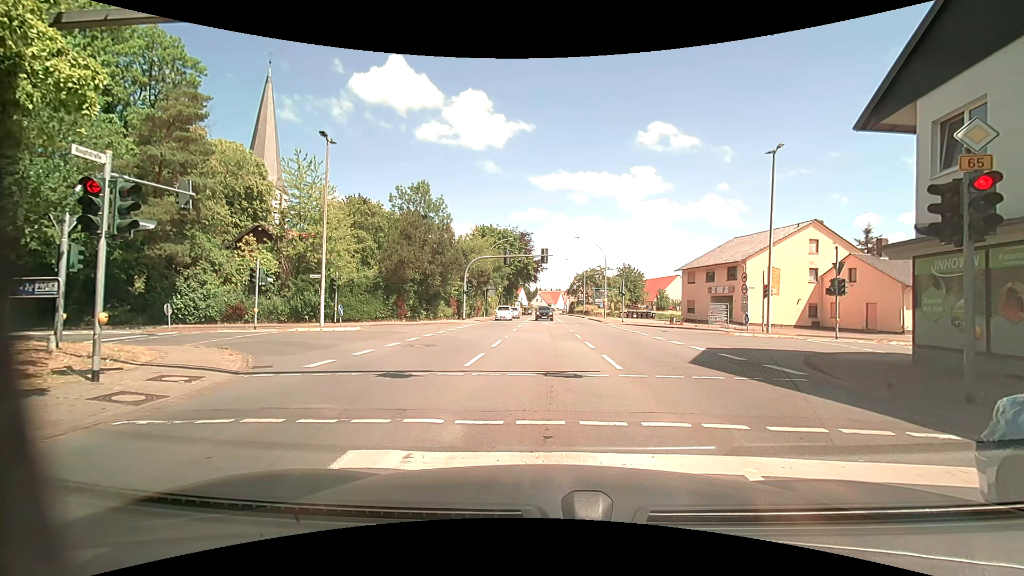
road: primary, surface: asphalt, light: Day
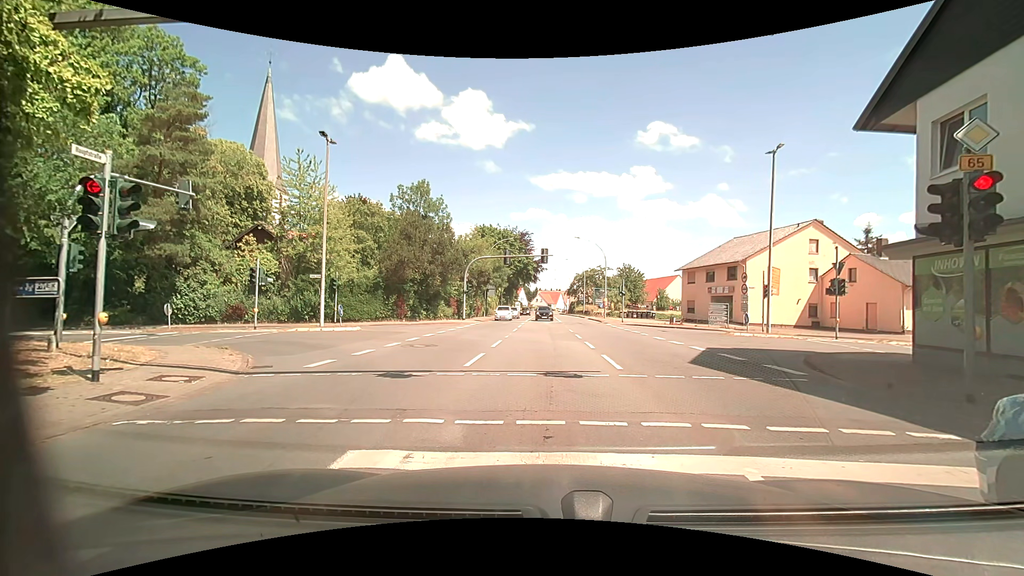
(0.0, 0.0) m; 0°
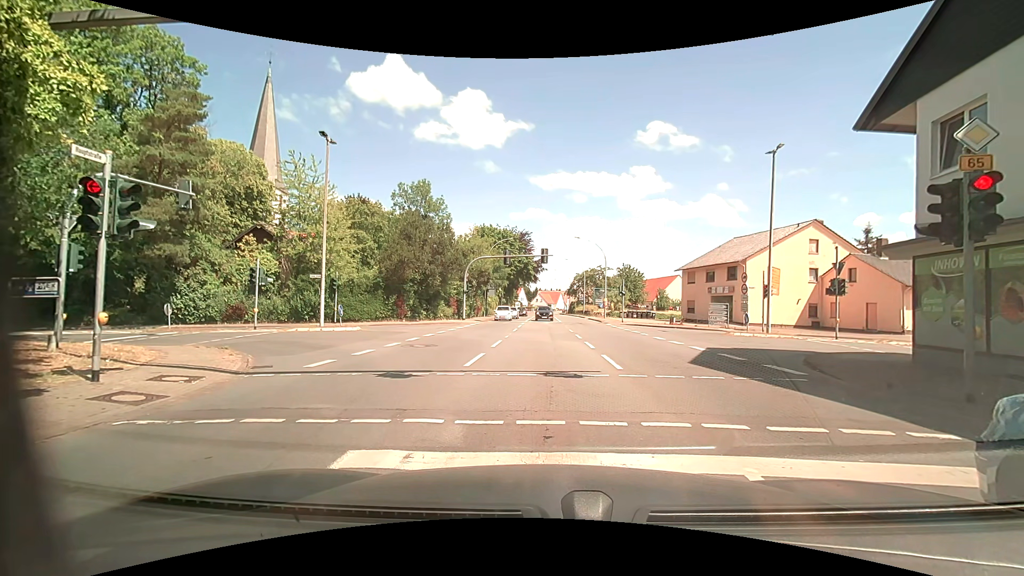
(0.0, 0.0) m; 0°
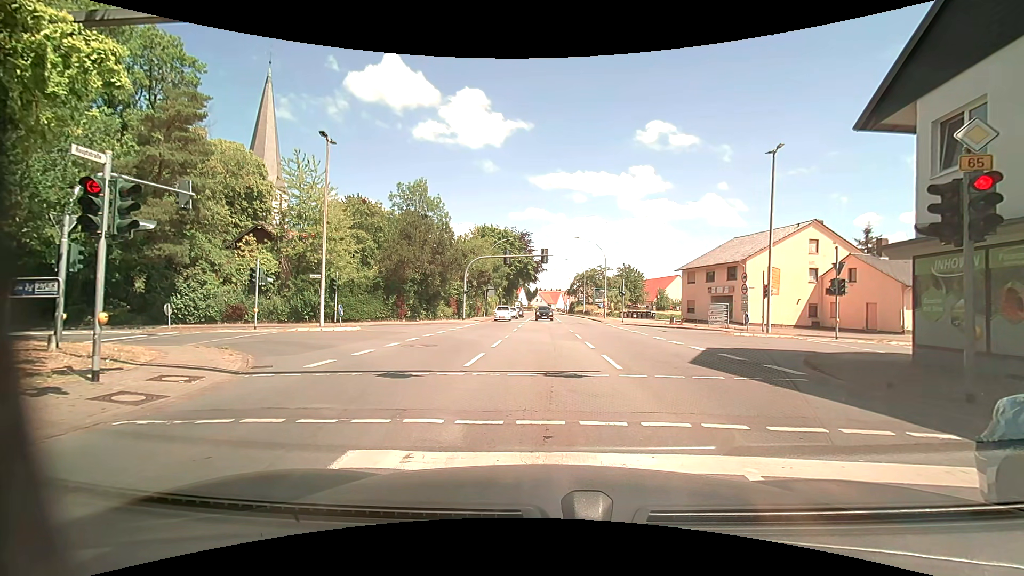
(0.0, 0.0) m; 0°
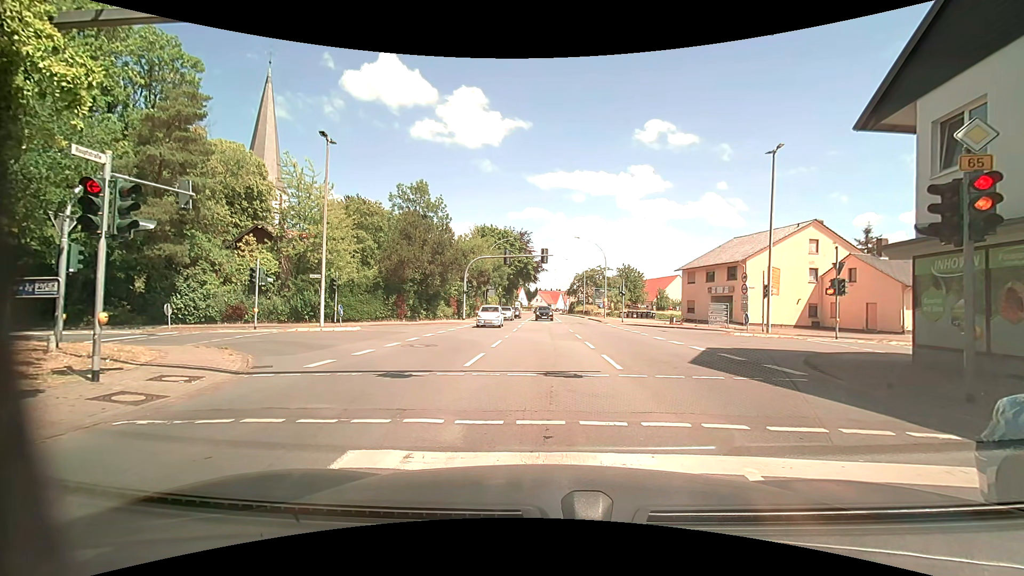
(0.0, 0.0) m; 0°
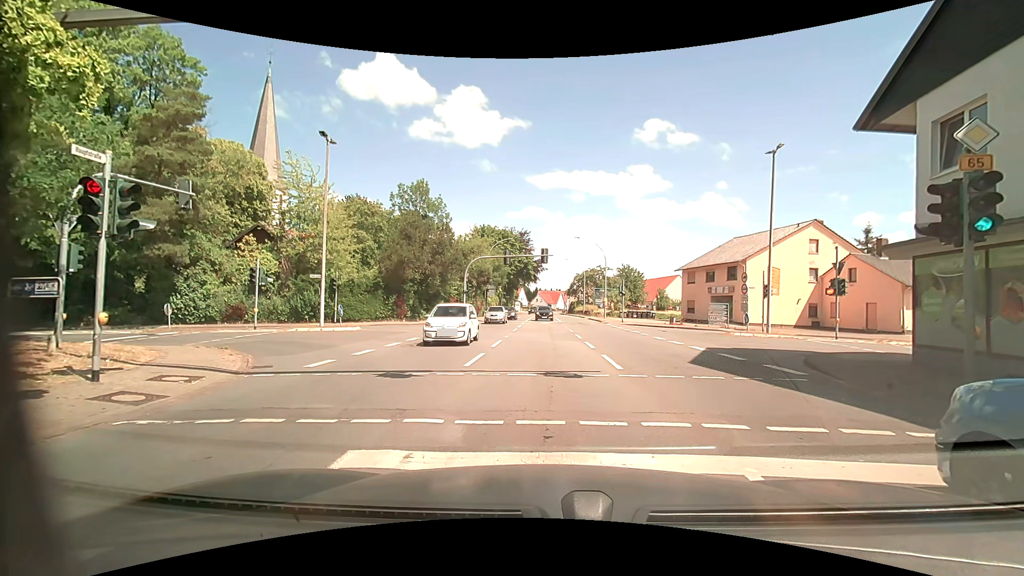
(0.0, 0.0) m; 0°
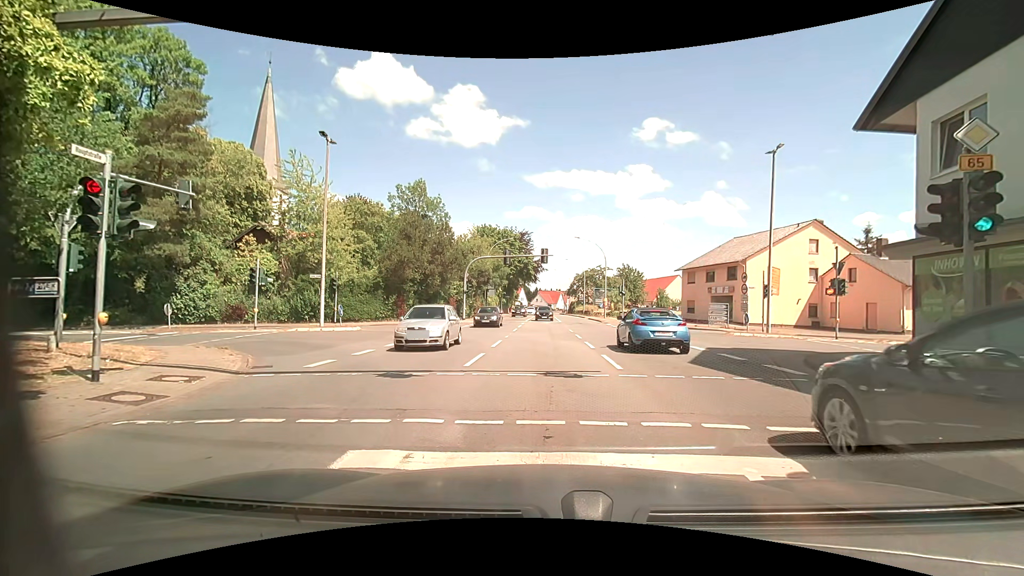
(0.0, 0.0) m; 0°
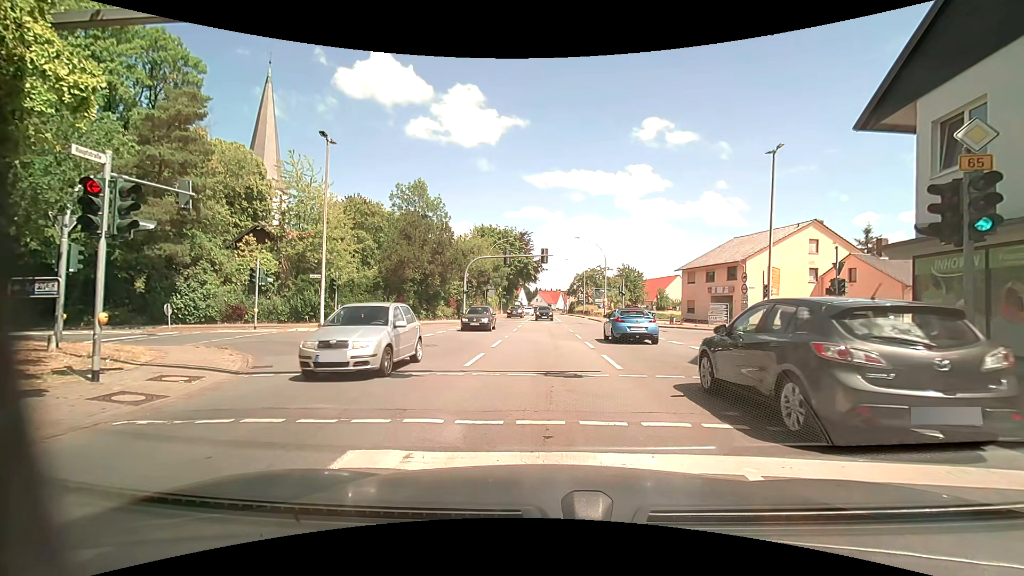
(0.0, 0.0) m; 0°
